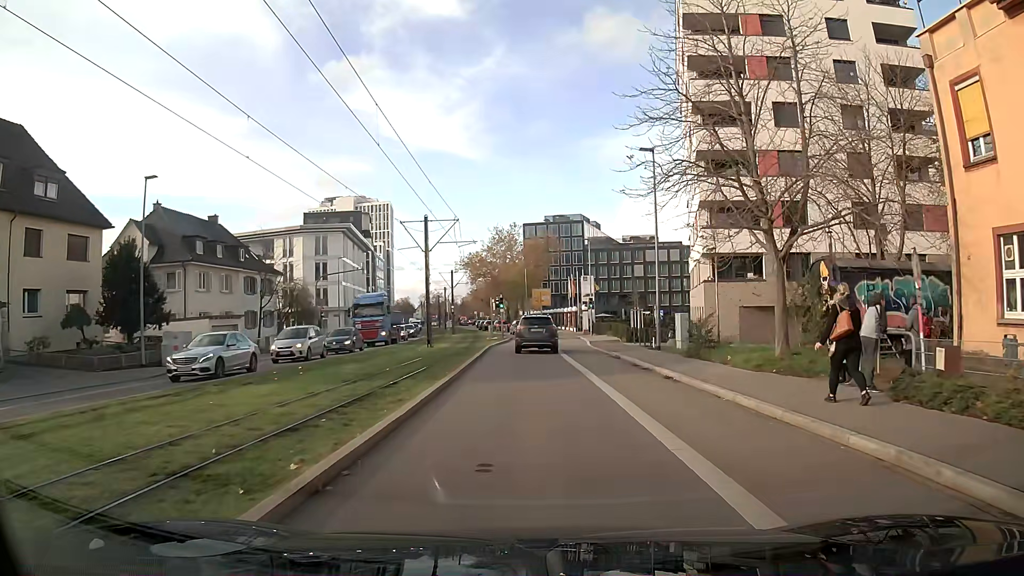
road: secondary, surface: asphalt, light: Day
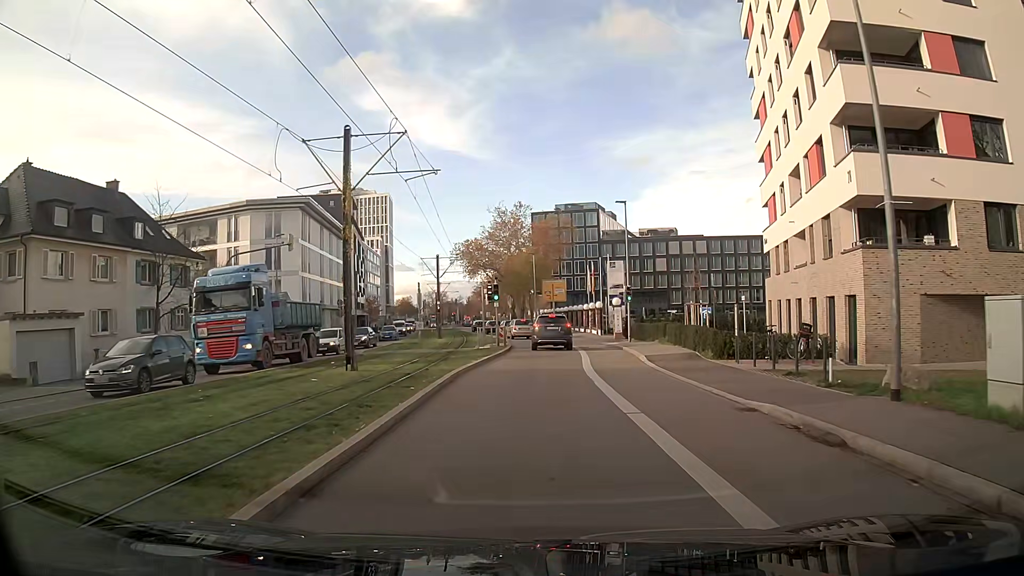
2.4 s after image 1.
(-0.1, +18.1) m; -1°
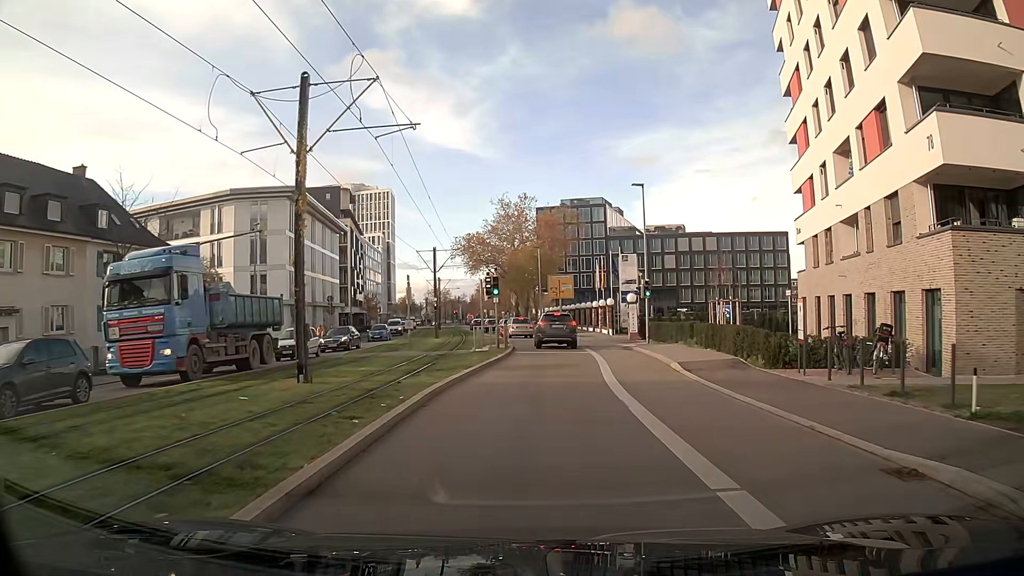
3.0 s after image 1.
(0.0, +4.7) m; 0°
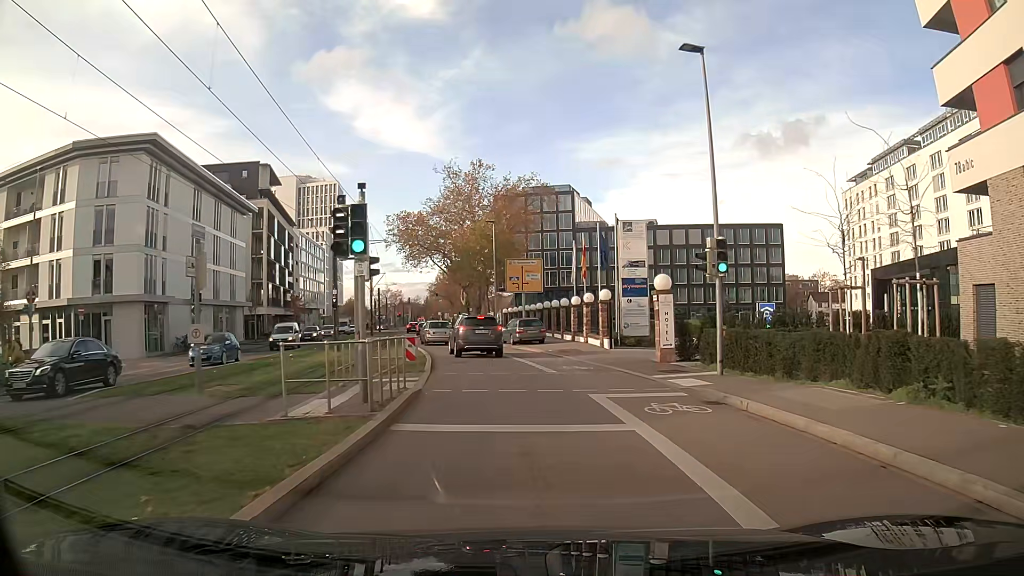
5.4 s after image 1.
(+0.6, +18.7) m; +4°
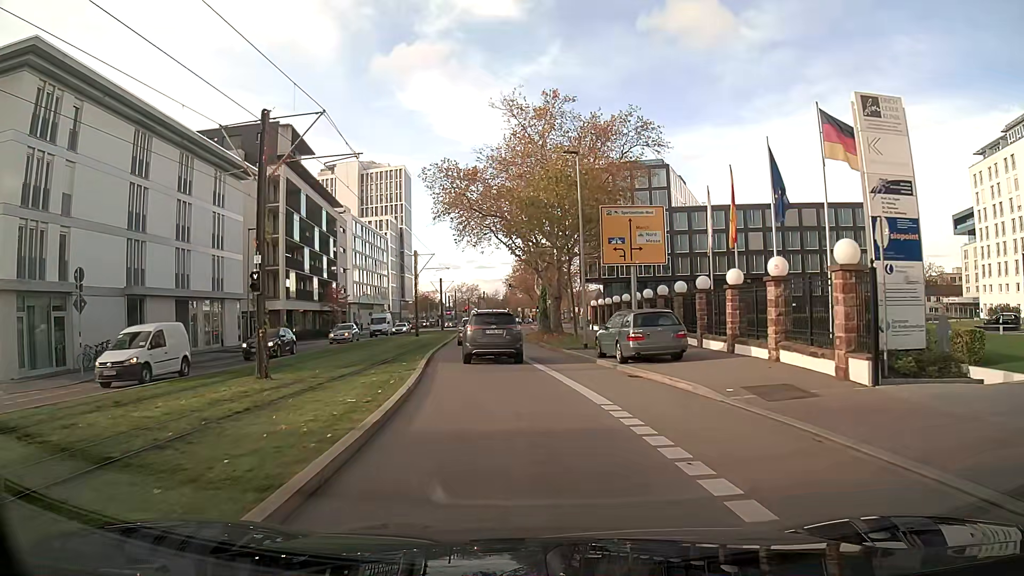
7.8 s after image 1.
(-0.9, +18.6) m; -8°
(0, +10) (-1, +20) (-2, +30) (-3, +40) (-3, +50) (-3, +60) (-2, +70) (-3, +80) (-3, +90) (-3, +100) m
